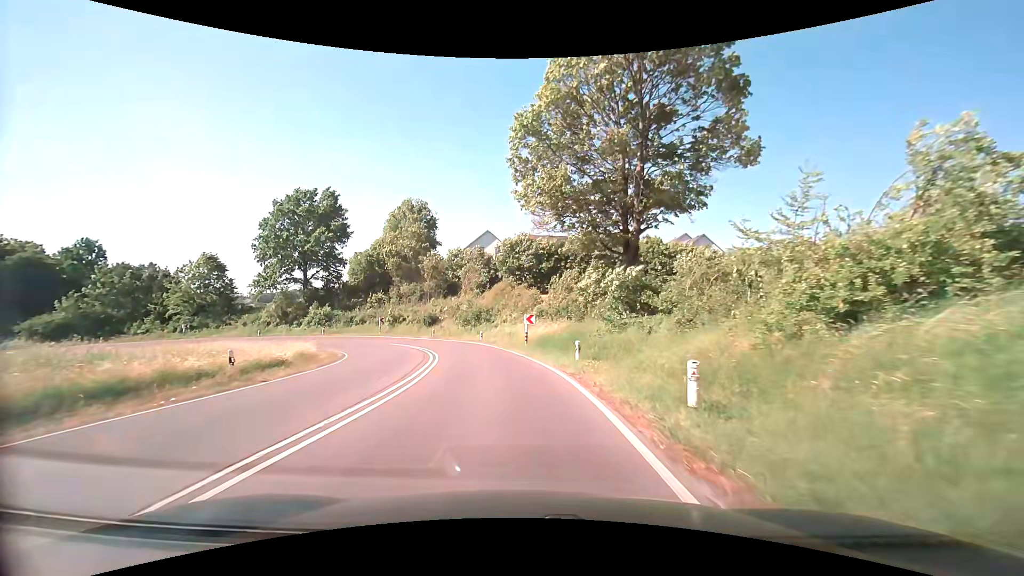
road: secondary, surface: asphalt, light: Day
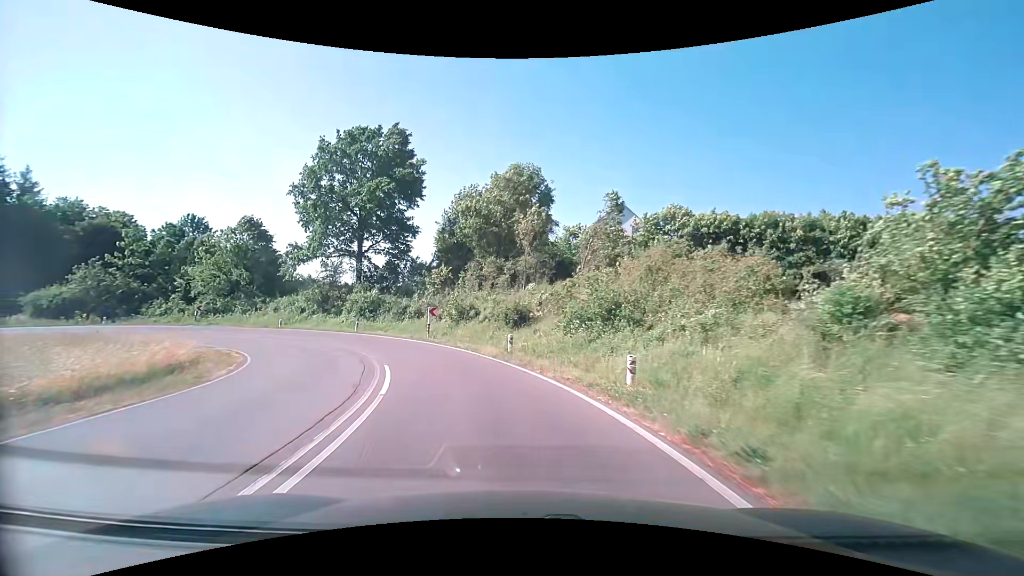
(-2.6, +26.5) m; -14°
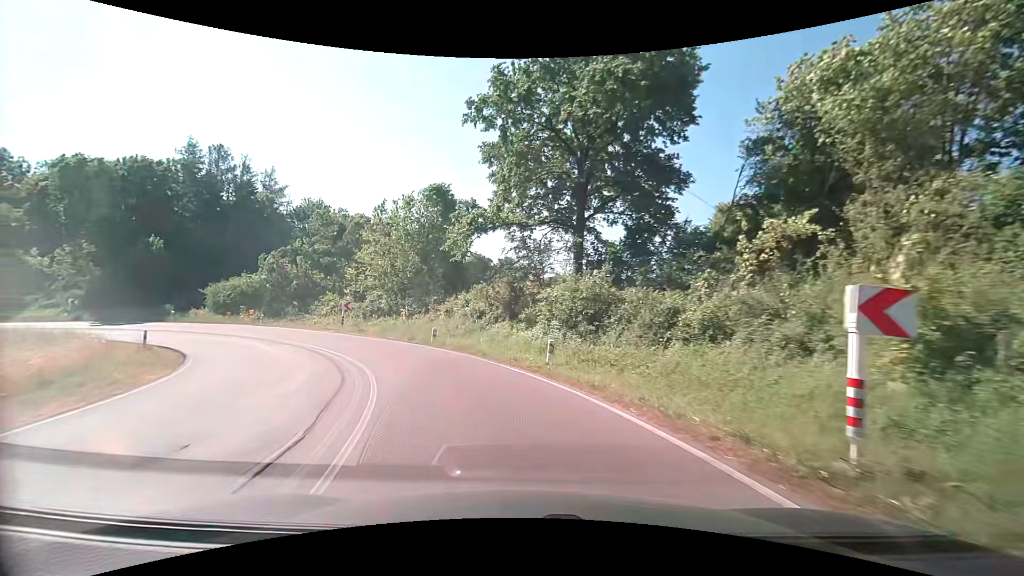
(-5.5, +24.3) m; -27°
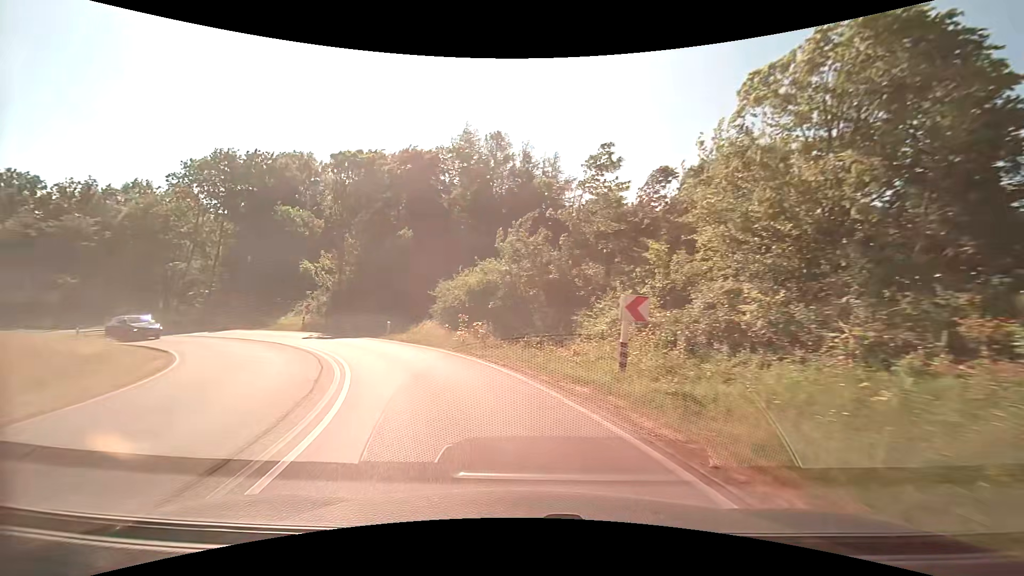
(-6.8, +22.8) m; -34°
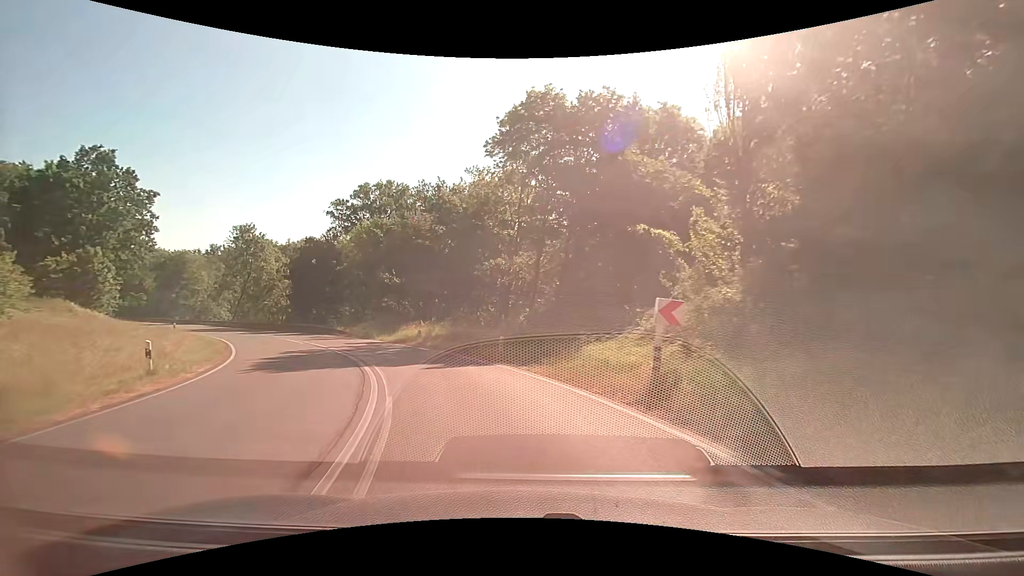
(-10.2, +26.2) m; -40°
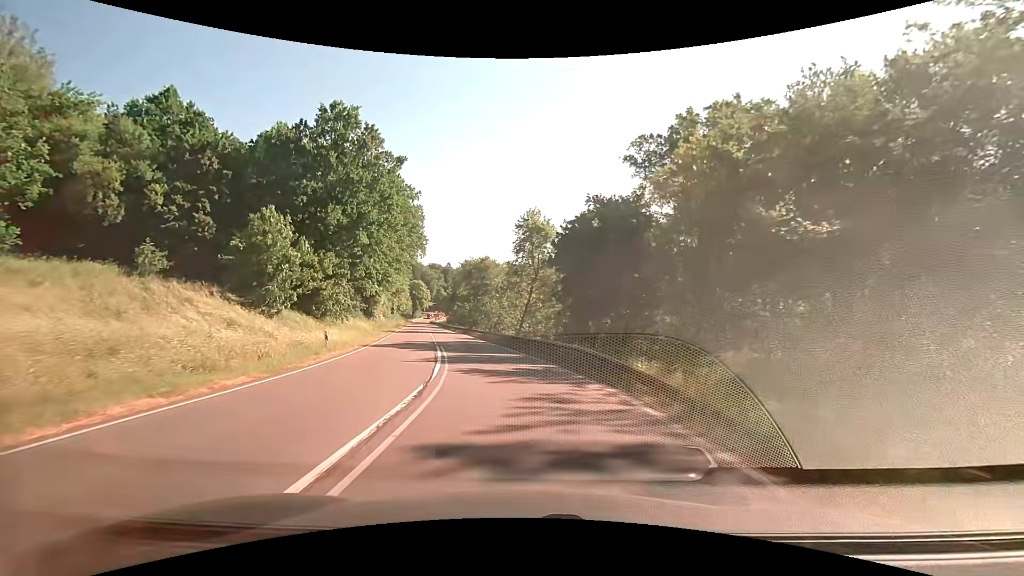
(-9.9, +29.7) m; -35°
